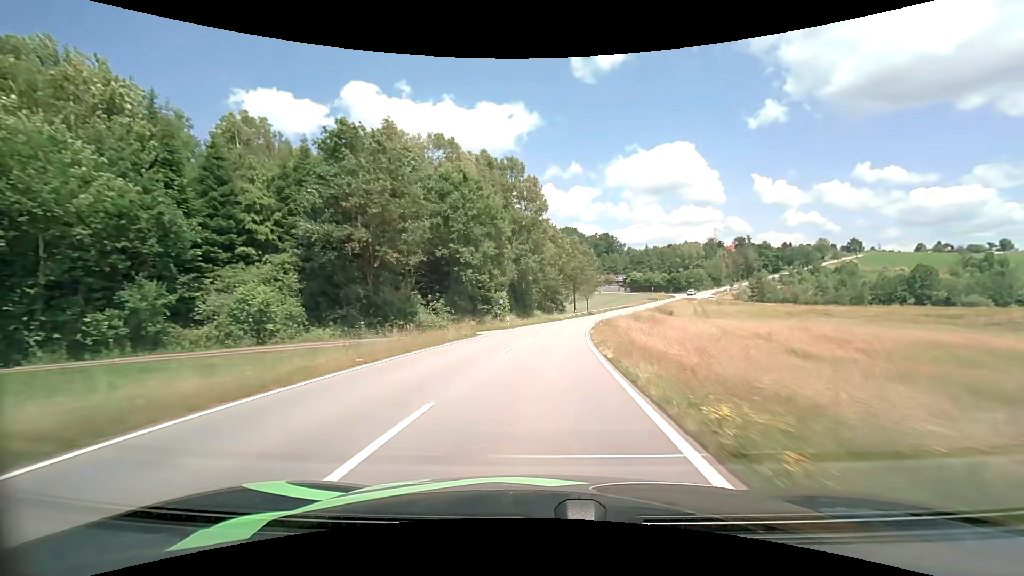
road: tertiary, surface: asphalt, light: Day
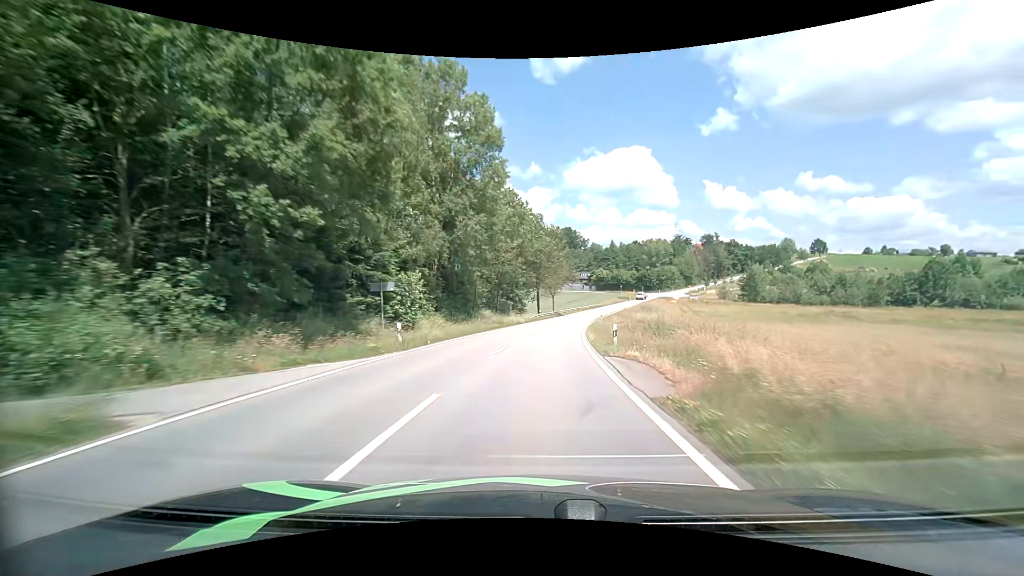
(+0.9, +25.0) m; +5°
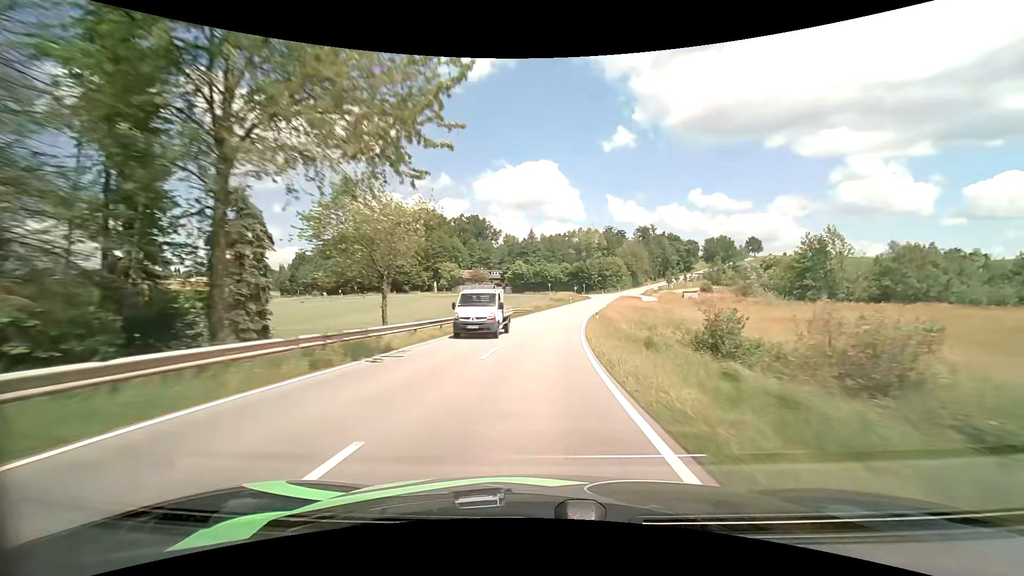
(+5.9, +63.6) m; +10°
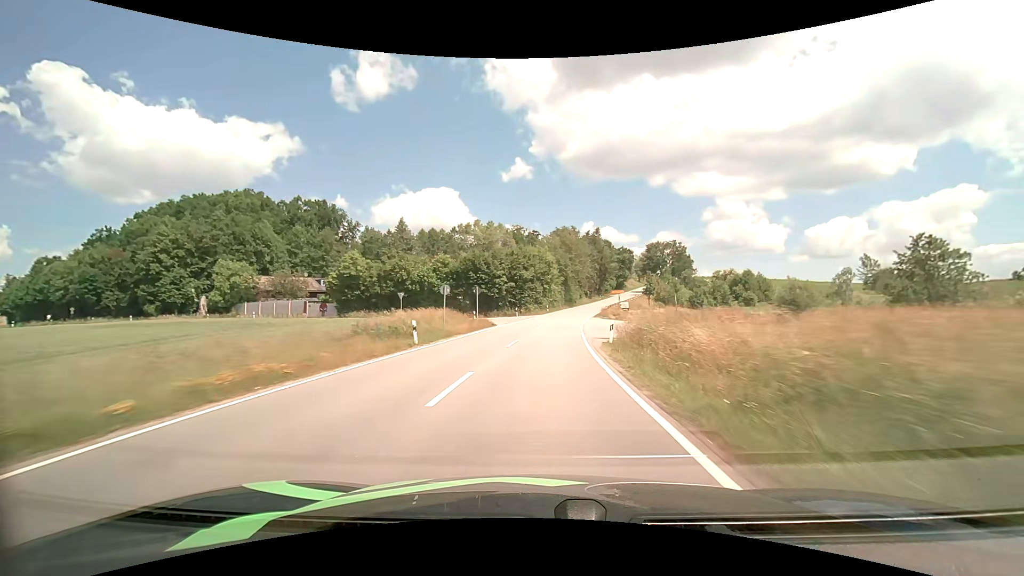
(+6.9, +68.0) m; +12°
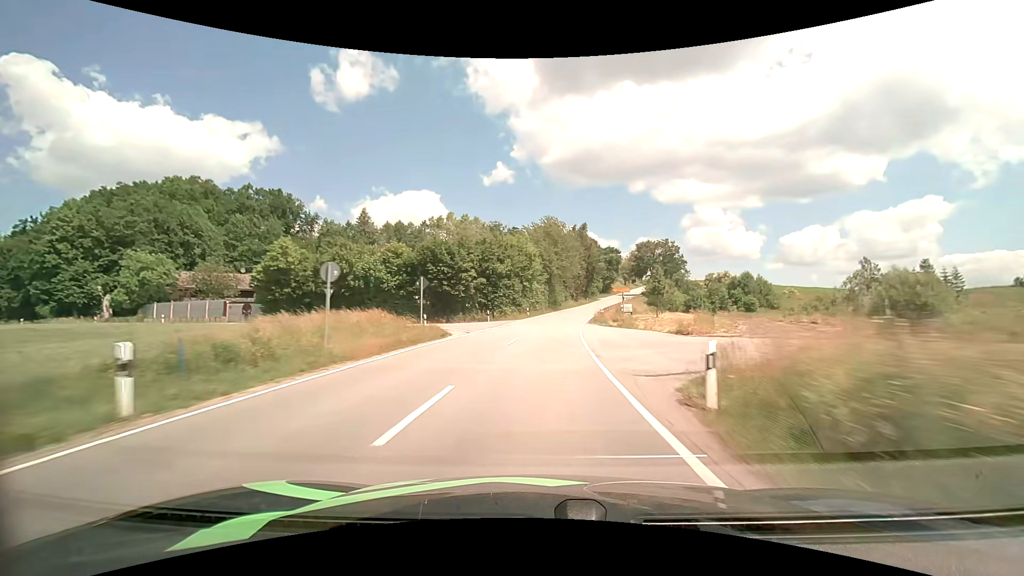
(+0.3, +13.9) m; +2°
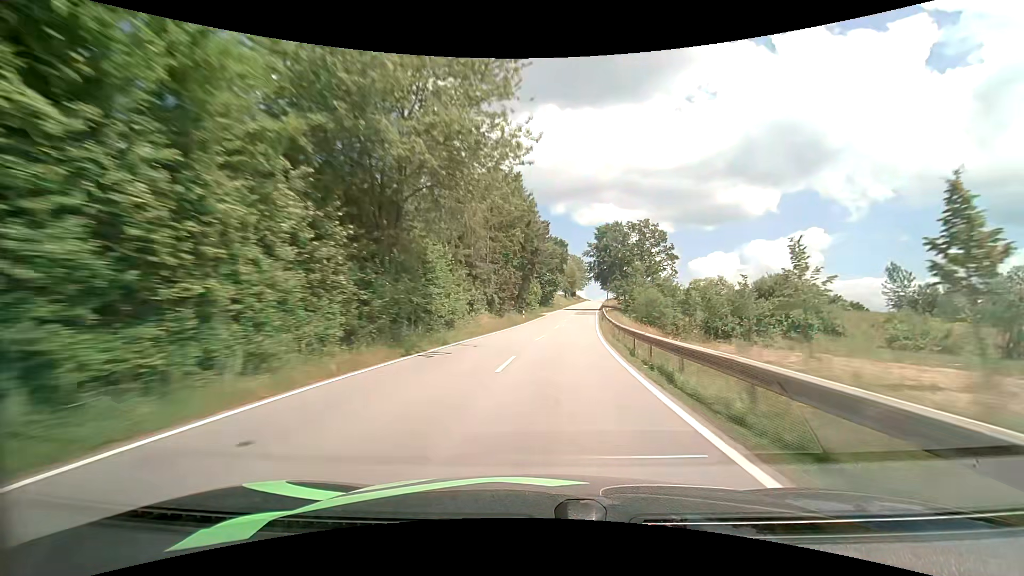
(+4.3, +56.0) m; +9°
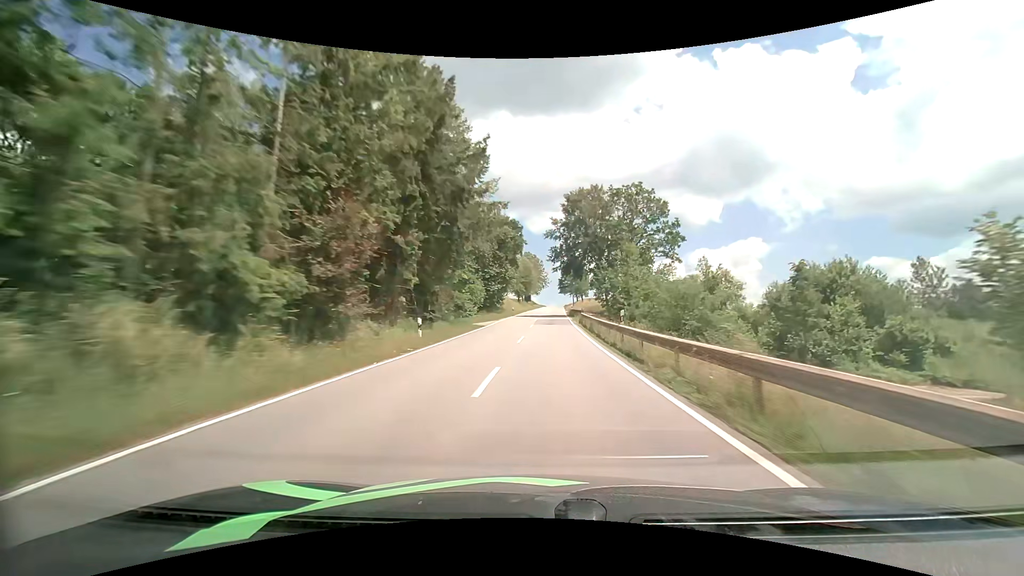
(+1.5, +28.3) m; +6°
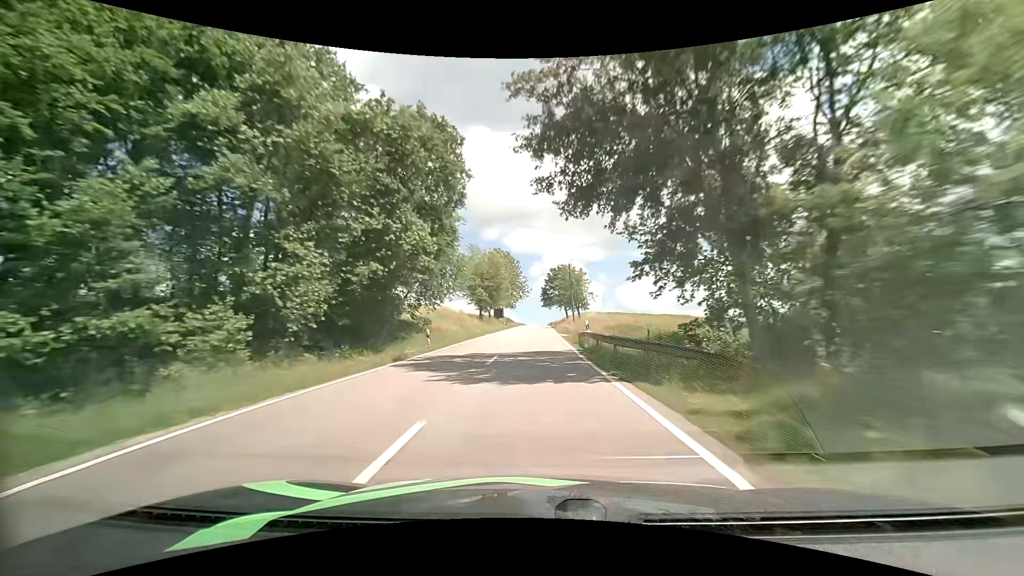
(+1.3, +42.5) m; +3°
(0, +10) (0, +20) (0, +30) (0, +40) (0, +50) (0, +60) (0, +70) (0, +80) (0, +90) (0, +100) m
